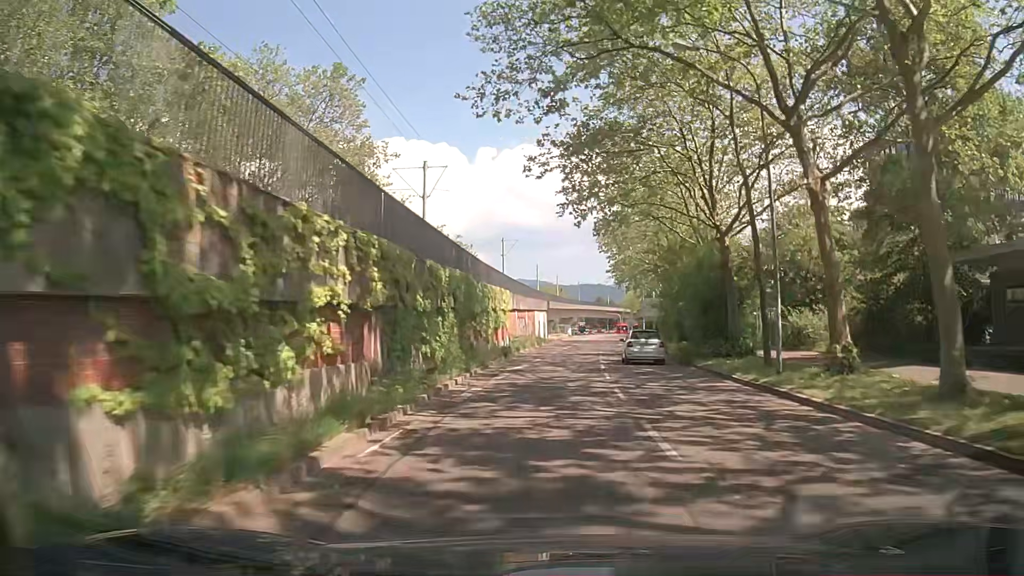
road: tertiary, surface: asphalt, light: Day
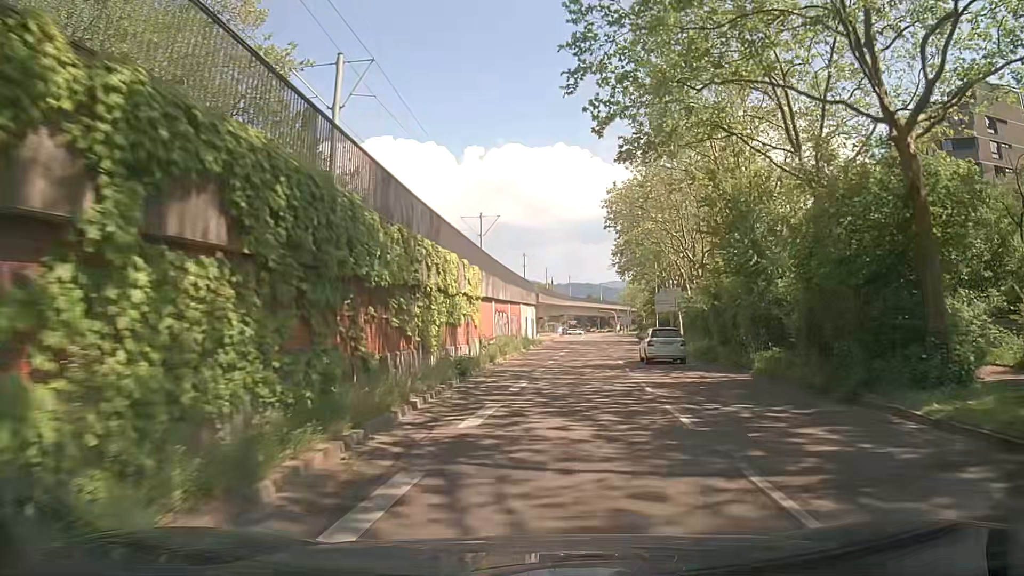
(+0.3, +15.6) m; +1°
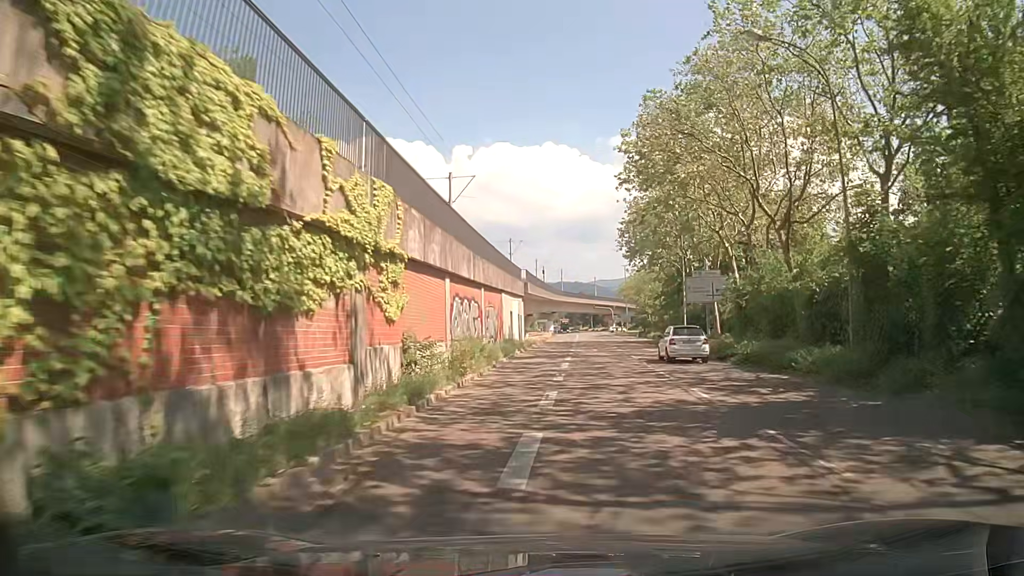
(+0.2, +15.6) m; 0°
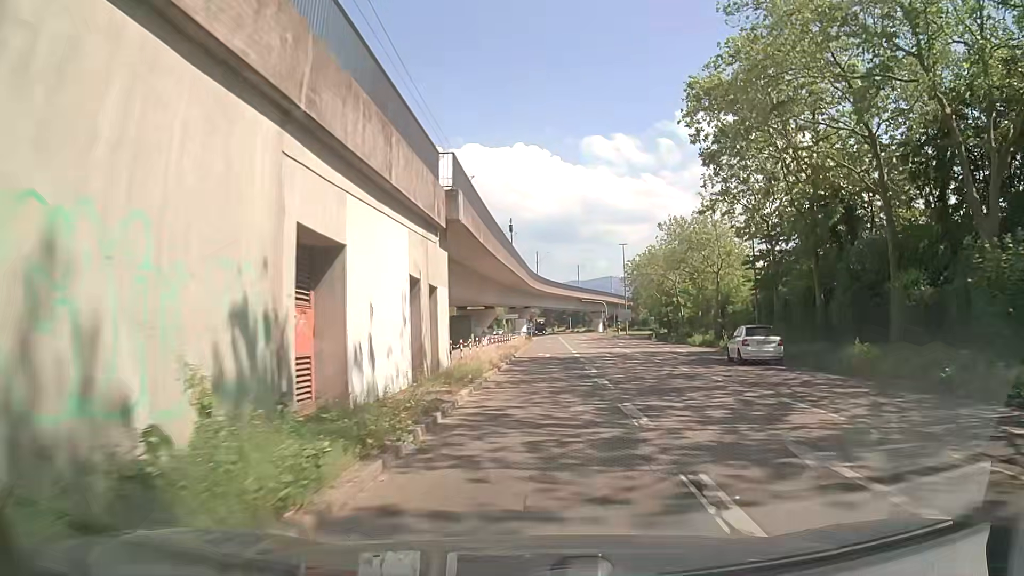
(+1.4, +38.6) m; +4°
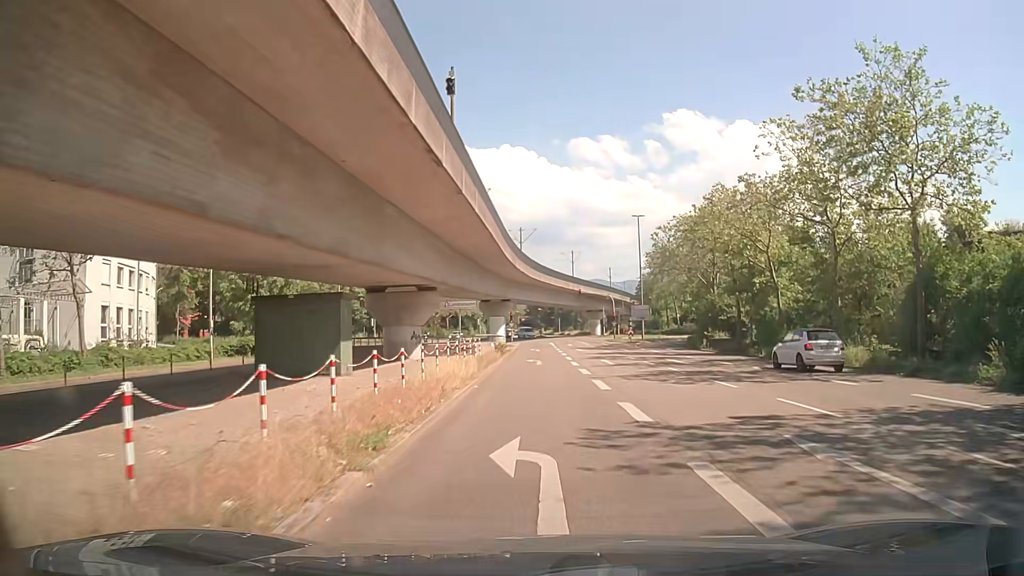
(0.0, +29.3) m; +1°
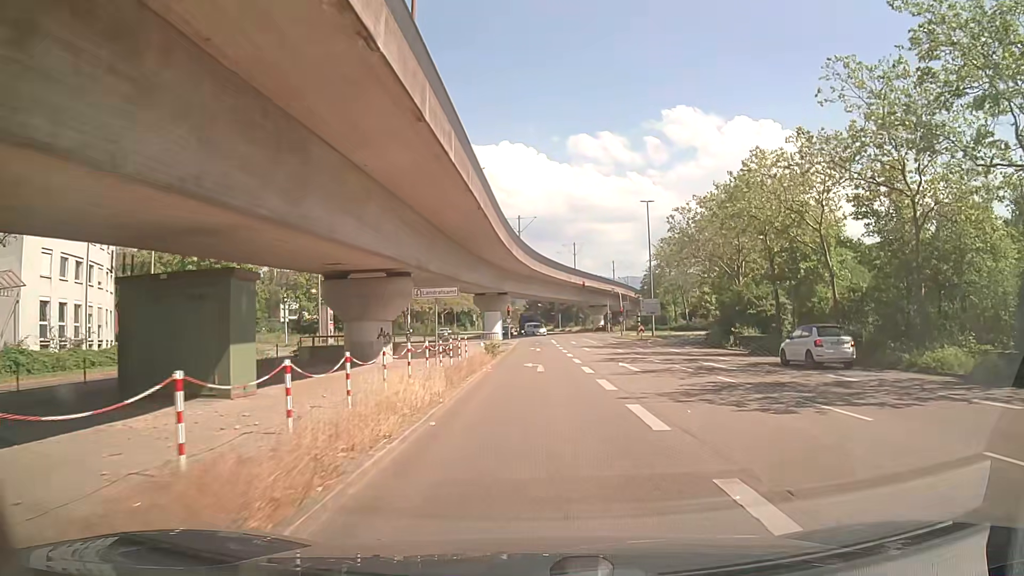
(0.0, +6.9) m; 0°
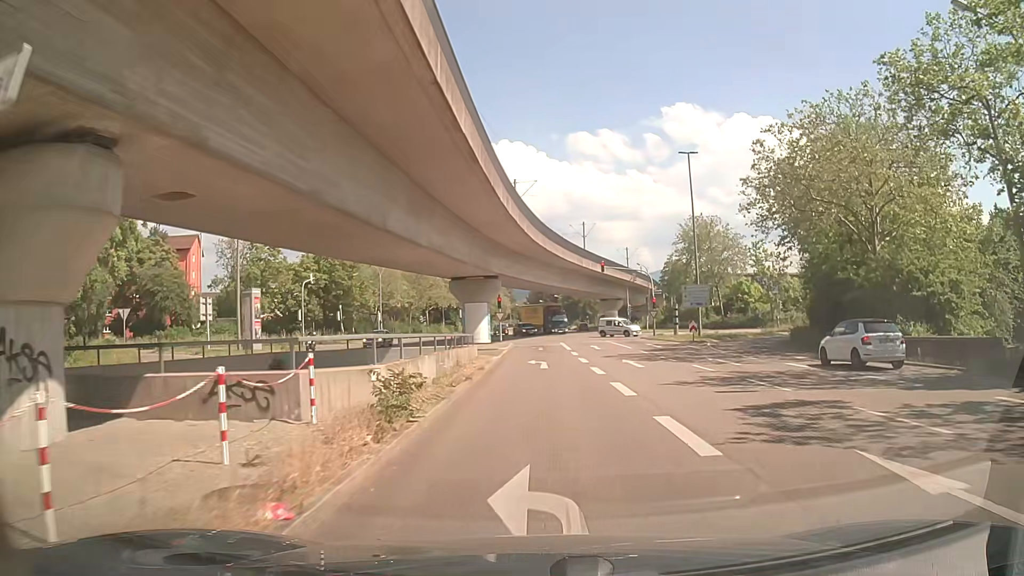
(0.0, +19.9) m; 0°
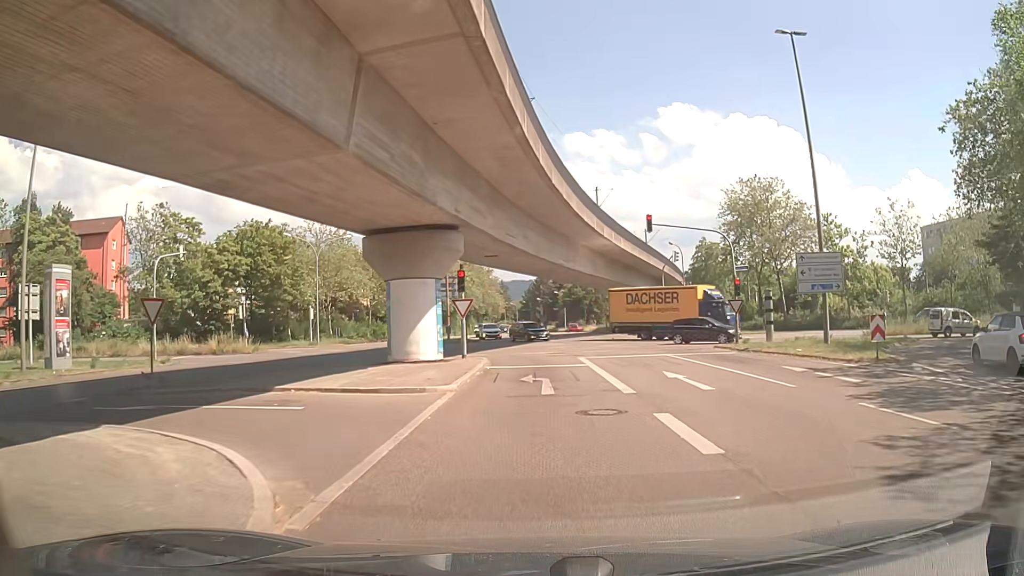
(+0.1, +23.7) m; +1°
